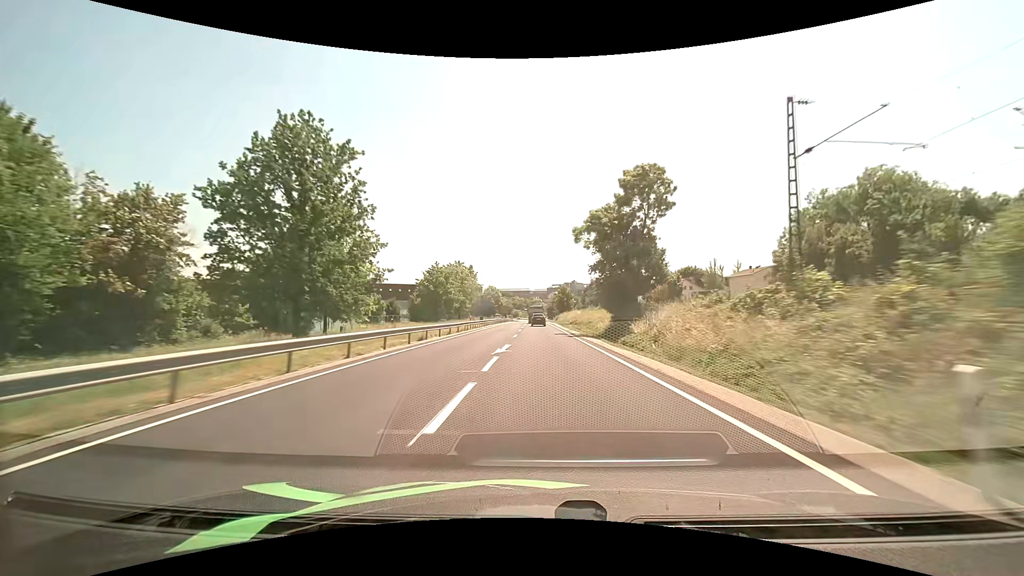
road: primary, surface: asphalt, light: Day
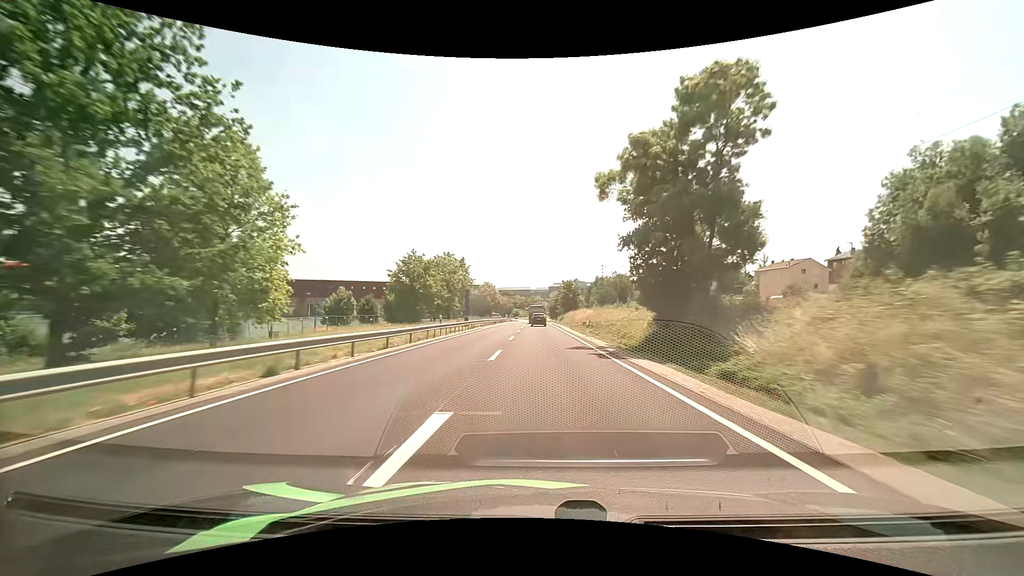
(0.0, +15.3) m; 0°
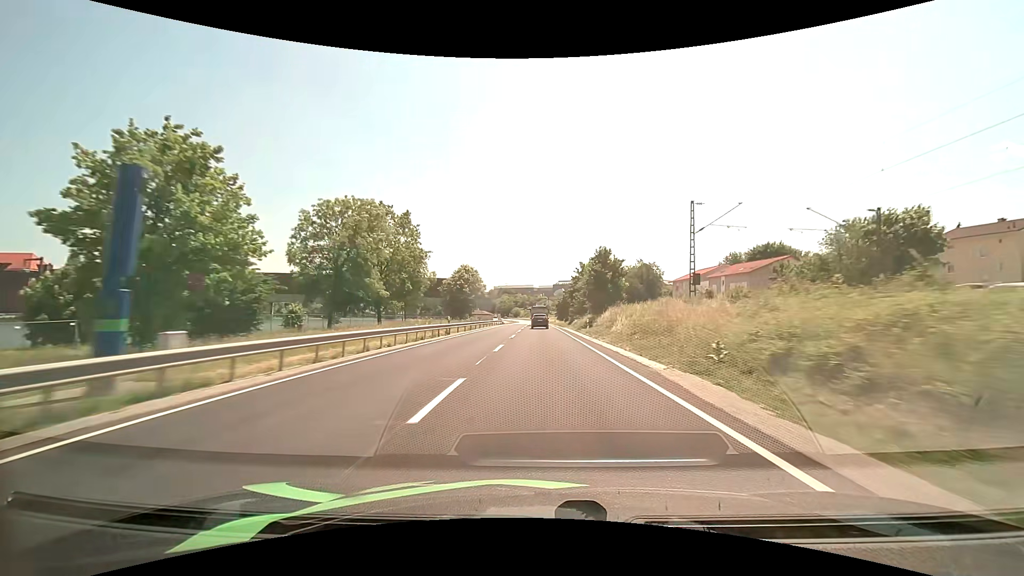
(-0.1, +44.6) m; 0°
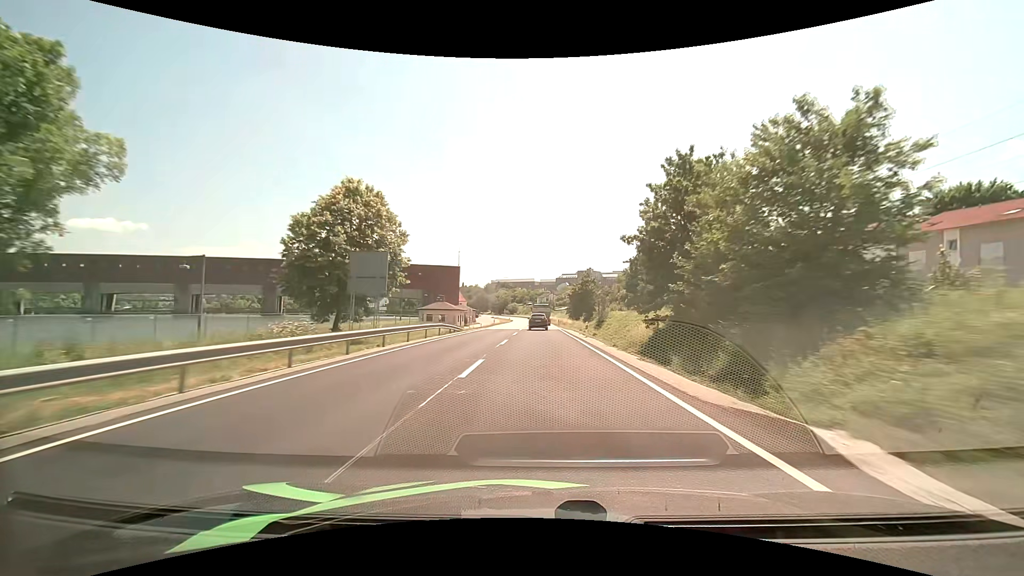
(-0.2, +55.2) m; 0°
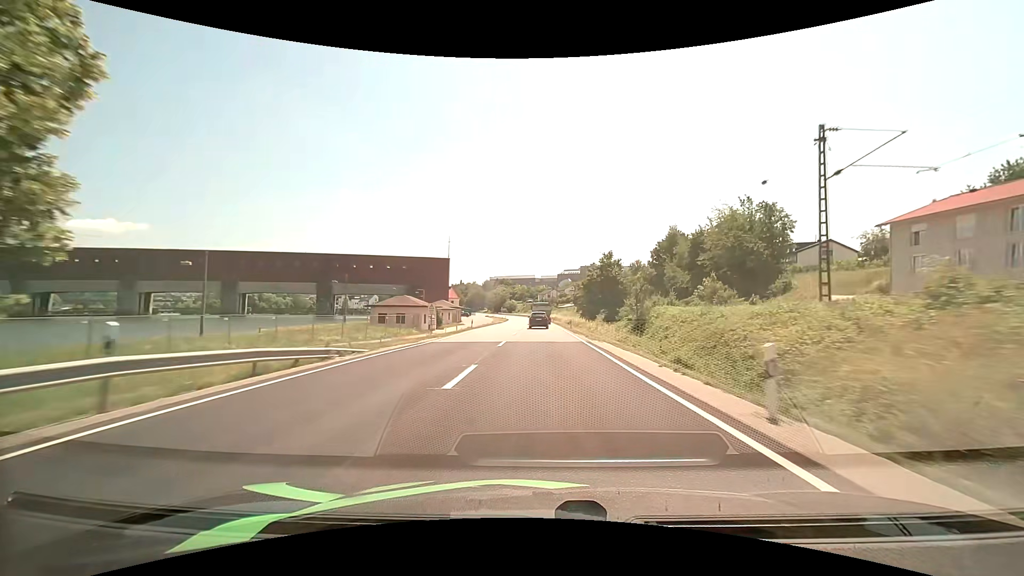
(0.0, +25.6) m; 0°
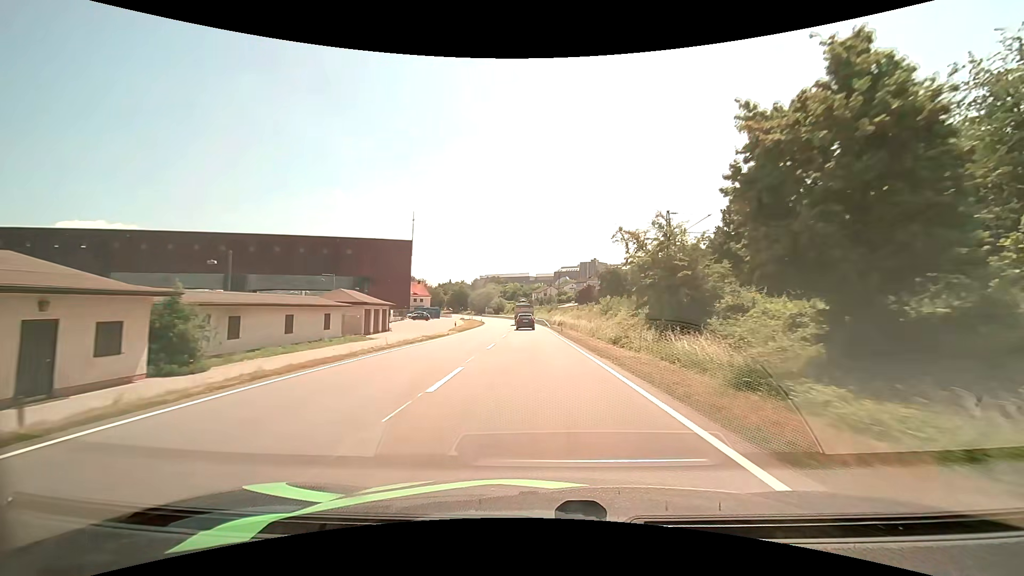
(+0.3, +48.0) m; +1°
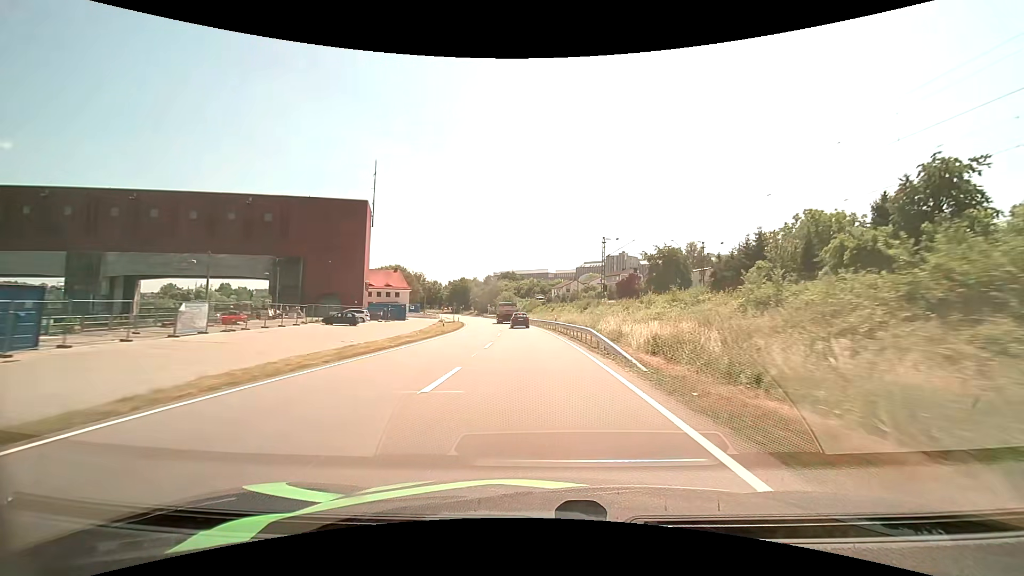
(-0.7, +48.2) m; -2°
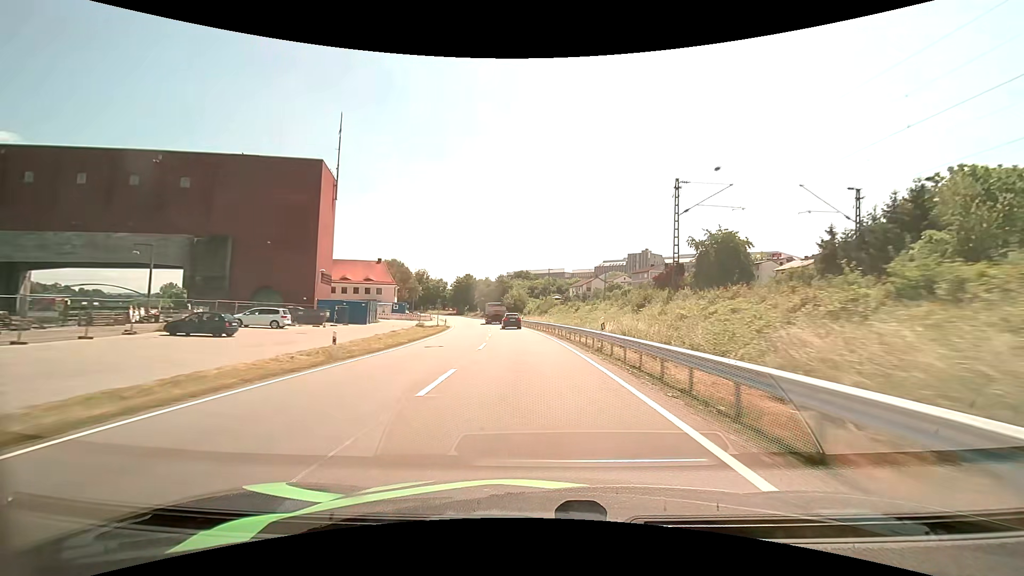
(-0.4, +24.5) m; -2°
(0, +10) (0, +20) (-1, +30) (-2, +40) (-3, +50) (-4, +60) (-6, +70) (-7, +80) (-9, +89) (-12, +99) m
